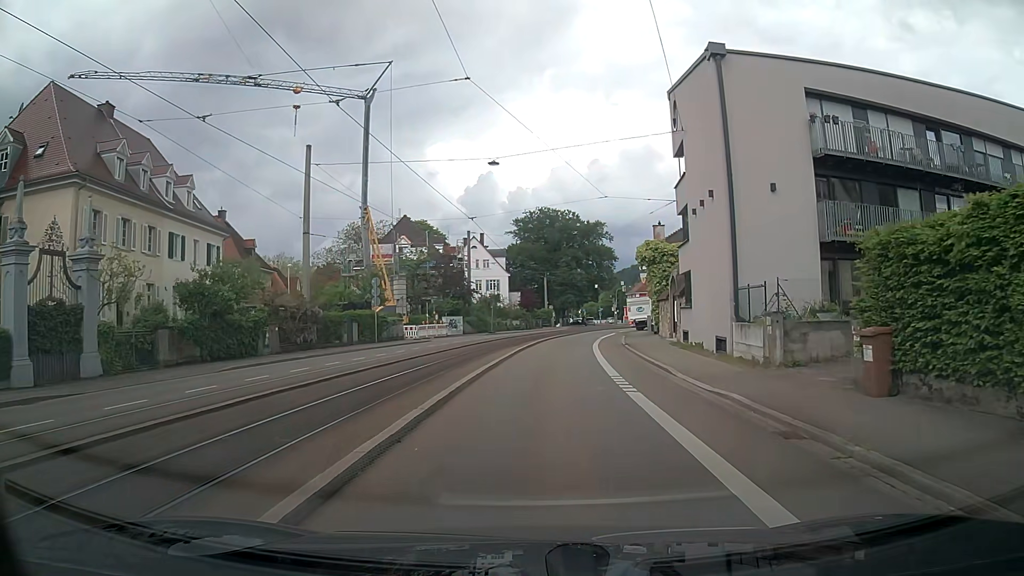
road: tertiary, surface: asphalt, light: Day
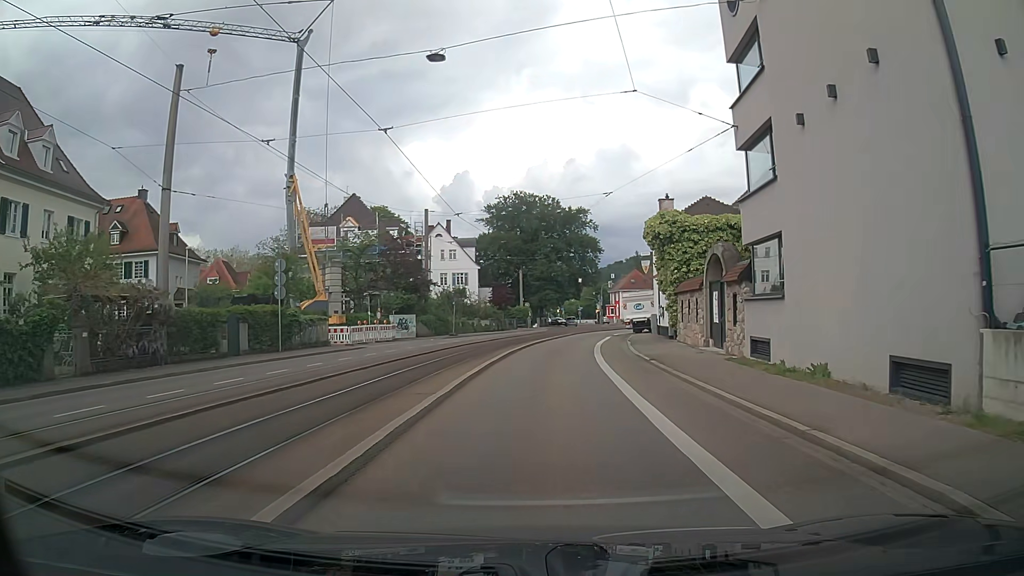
(+0.3, +13.2) m; +3°
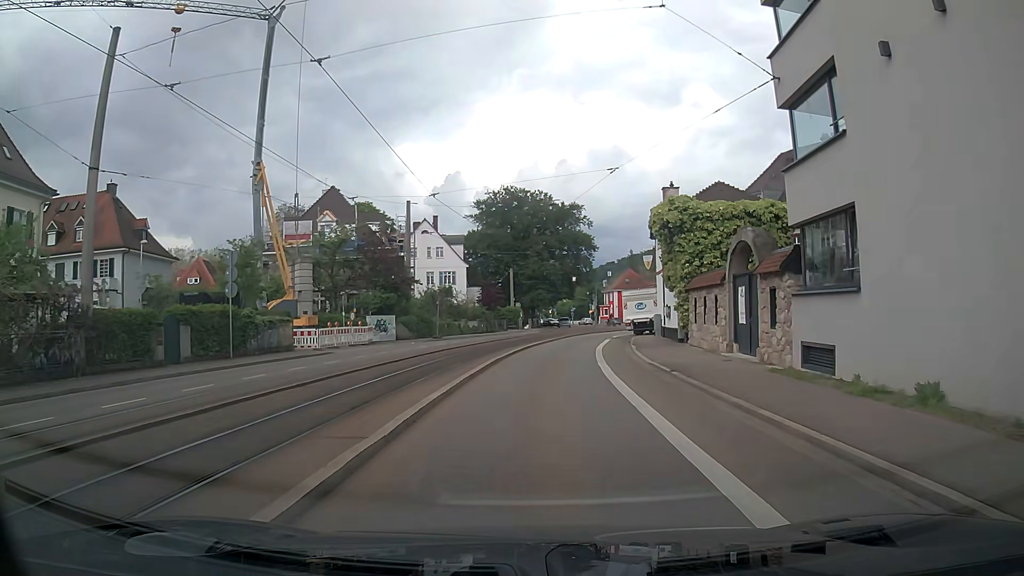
(0.0, +4.4) m; 0°
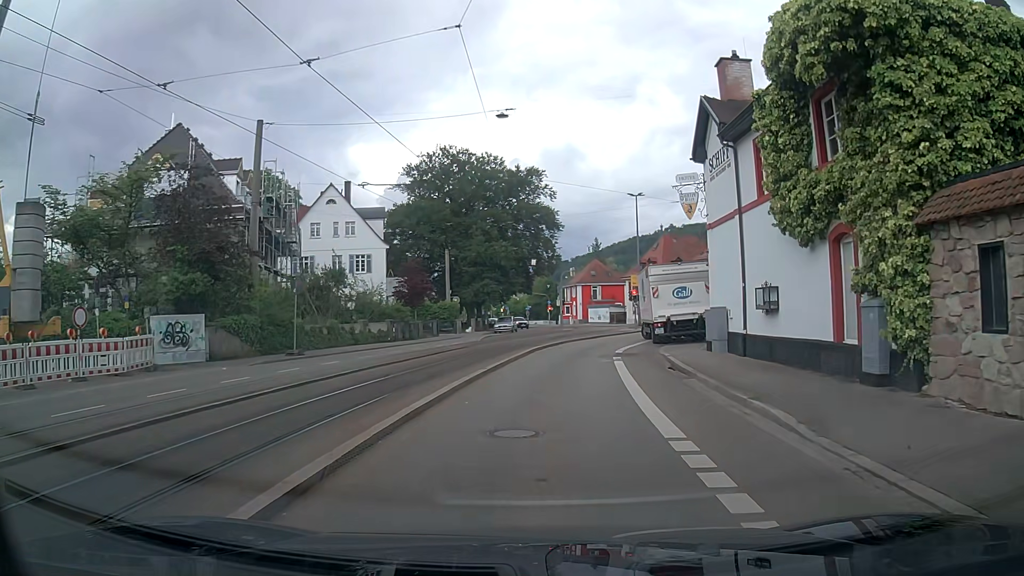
(+0.9, +21.9) m; +4°
